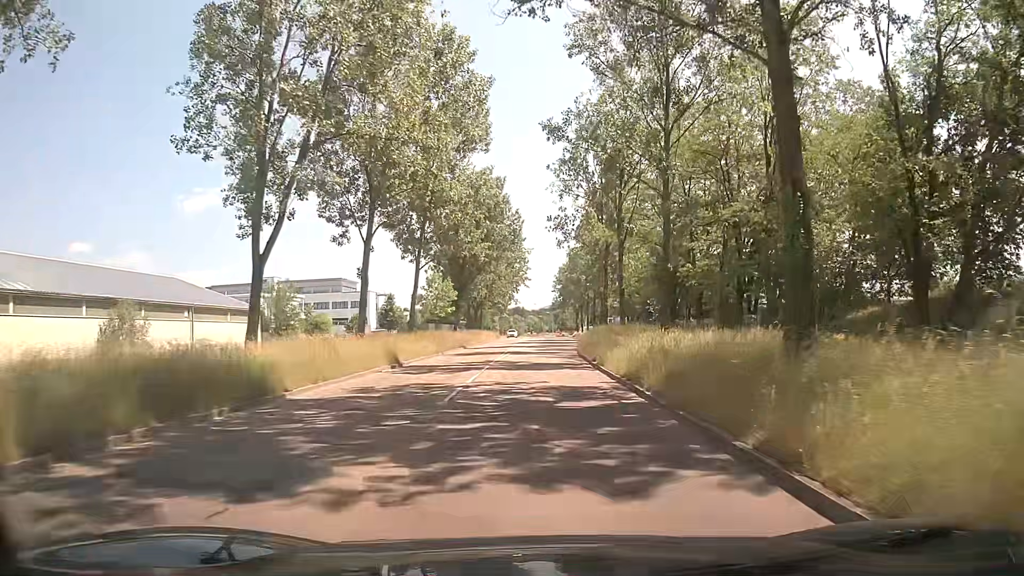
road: secondary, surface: asphalt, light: Day
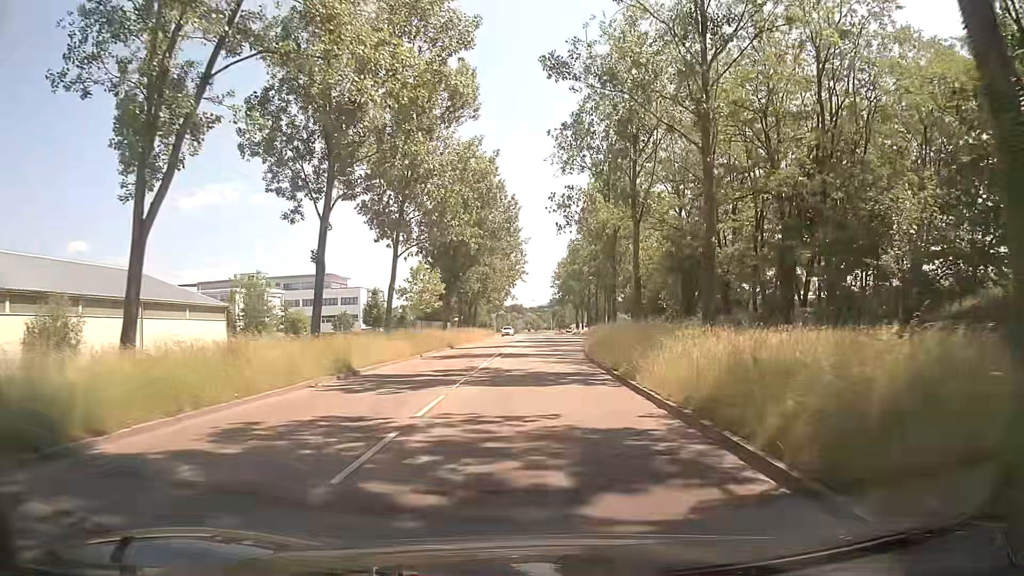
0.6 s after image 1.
(0.0, +7.2) m; 0°
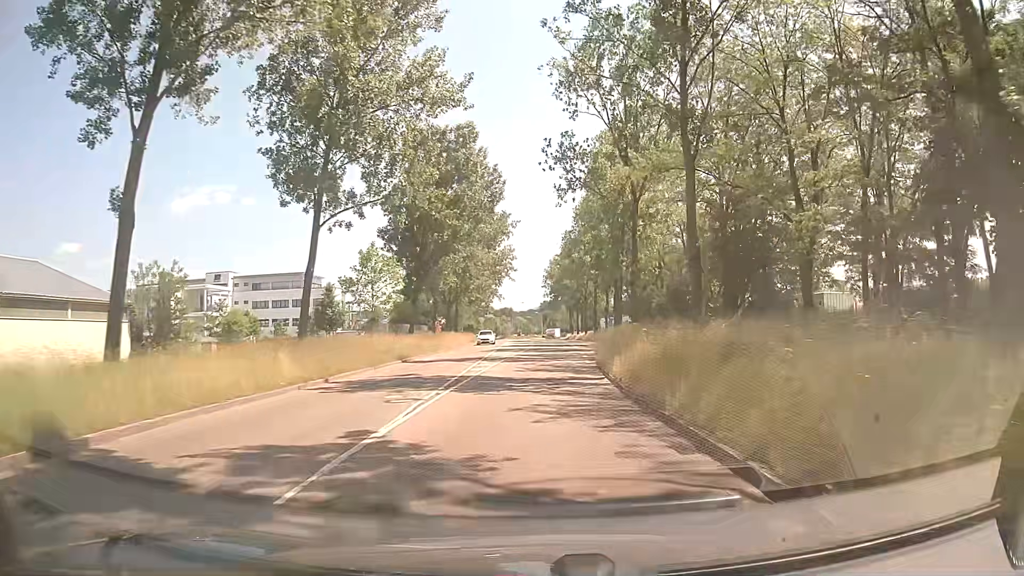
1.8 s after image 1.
(+0.1, +14.1) m; +1°
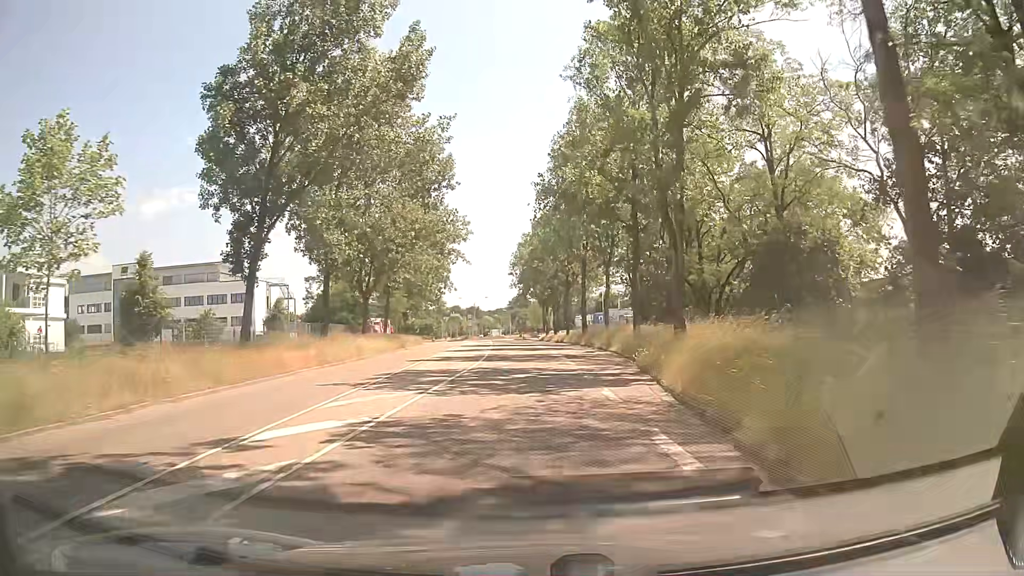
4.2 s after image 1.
(+0.7, +28.2) m; +2°
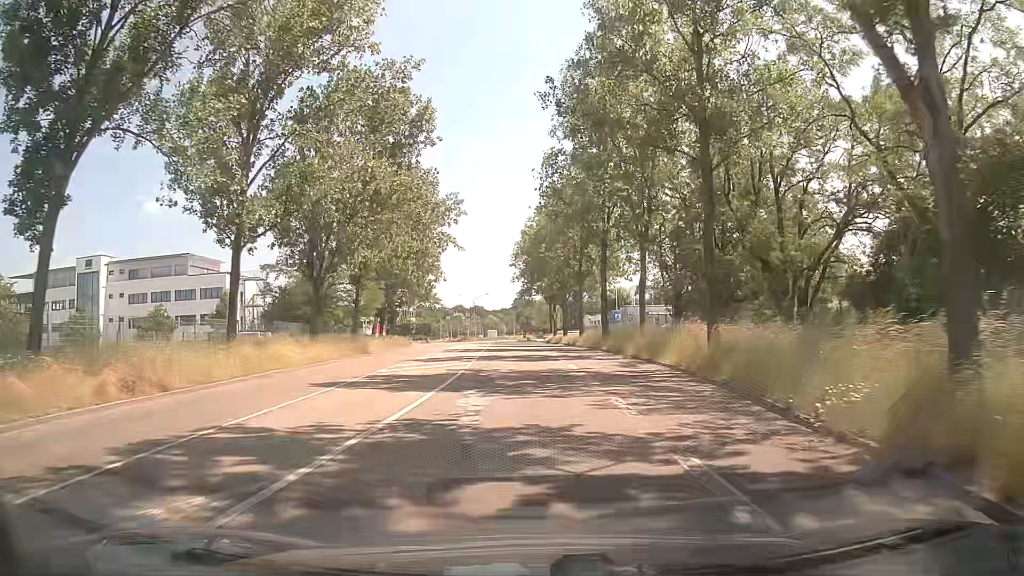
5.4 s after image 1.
(+0.1, +14.1) m; 0°
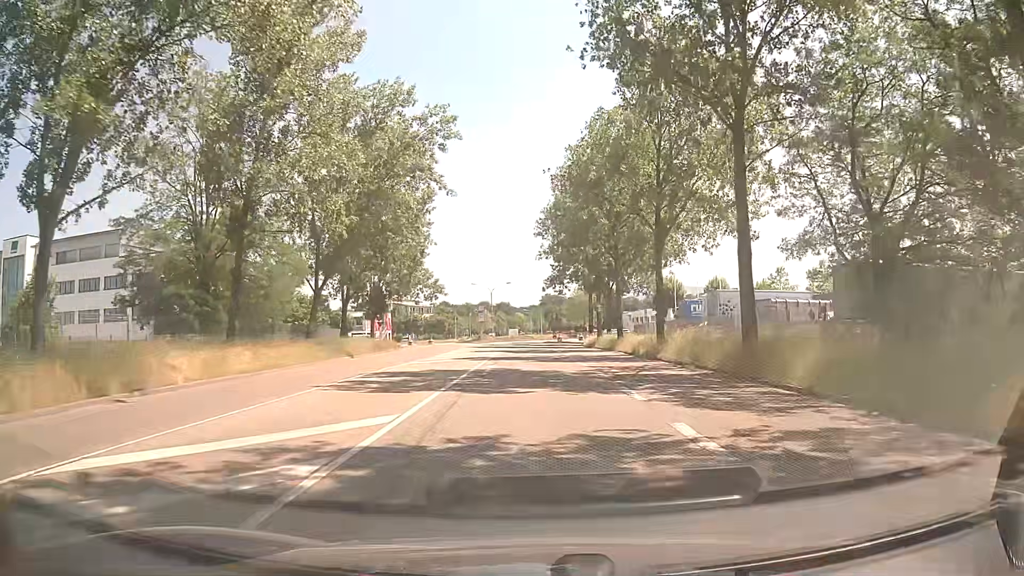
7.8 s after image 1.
(-0.5, +28.0) m; -3°
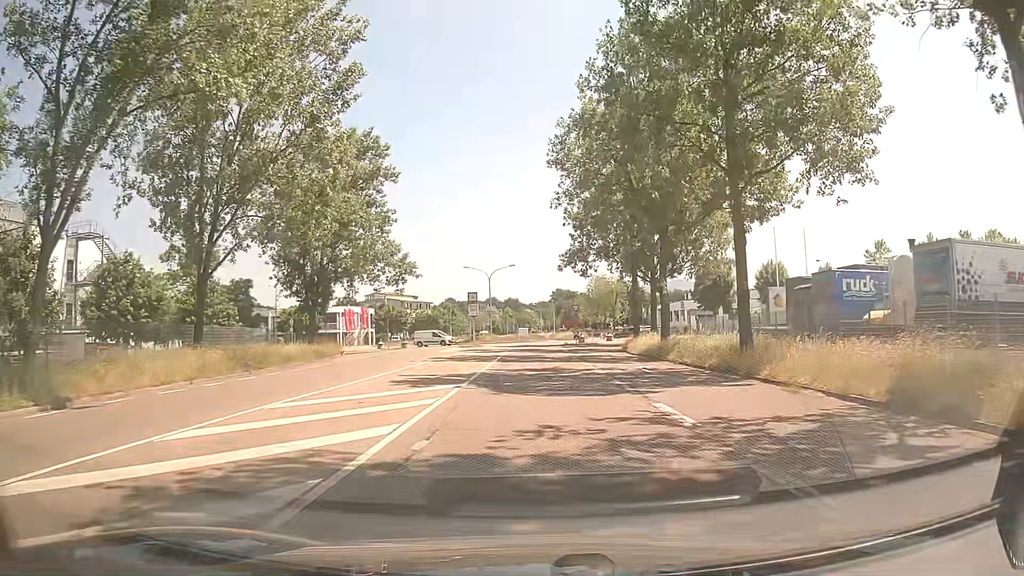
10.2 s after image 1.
(-0.1, +27.4) m; -1°
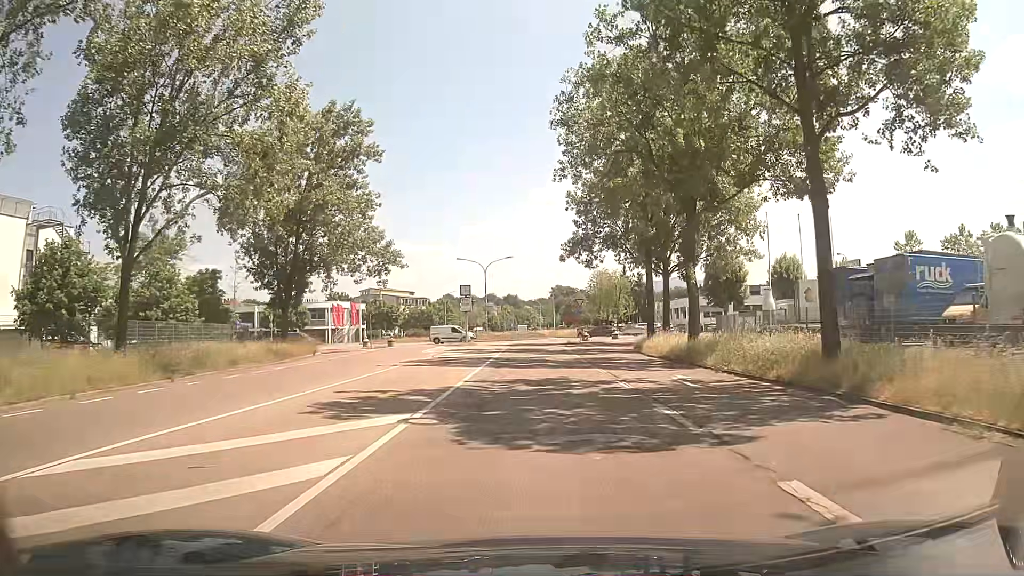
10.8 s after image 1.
(0.0, +6.5) m; 0°
(0, +10) (0, +20) (0, +30) (0, +40) (0, +50) (0, +60) (+2, +70) (+7, +78) (+6, +88) (+4, +98) m
